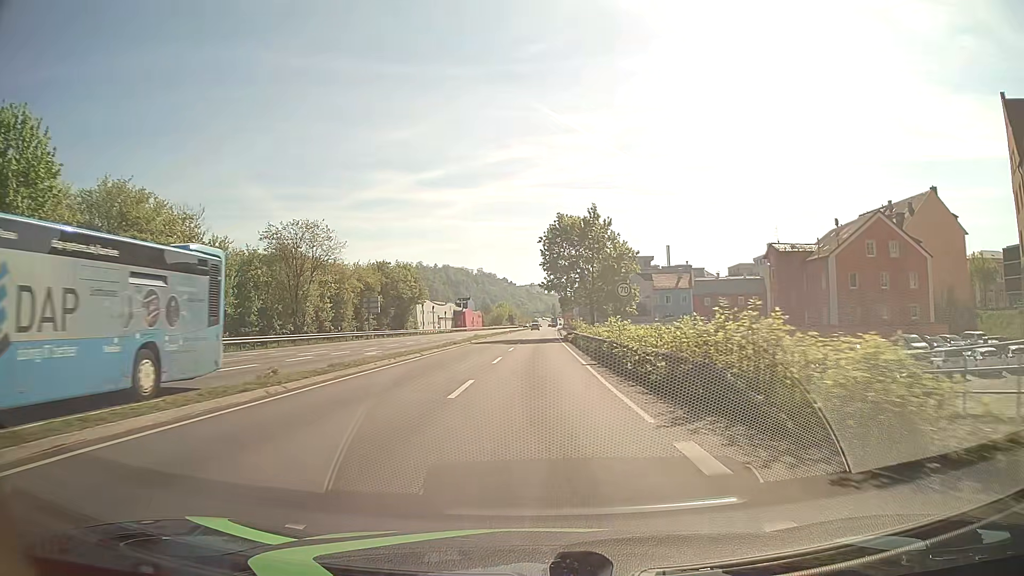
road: primary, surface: asphalt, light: Day
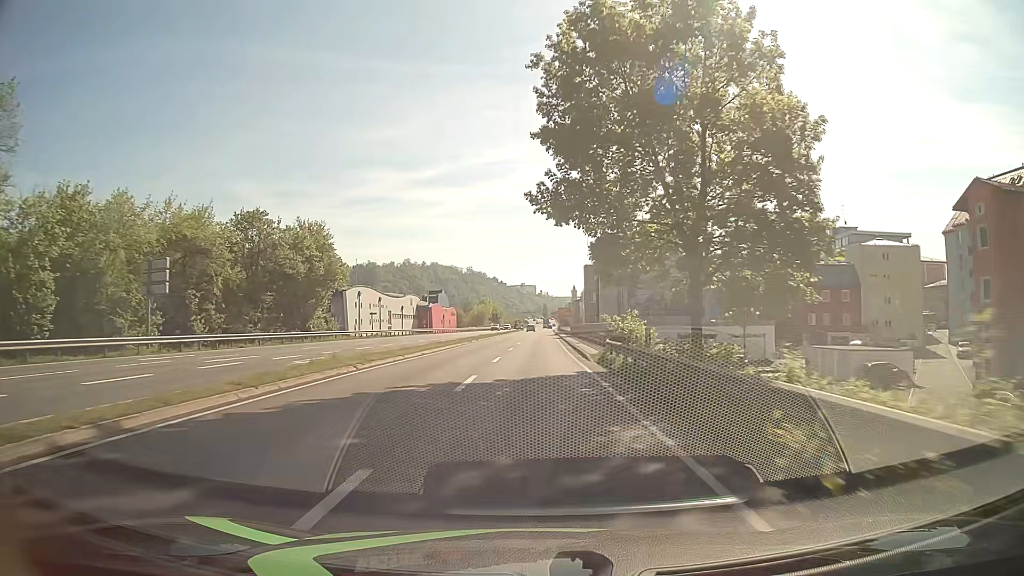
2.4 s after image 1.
(+0.3, +43.0) m; +1°
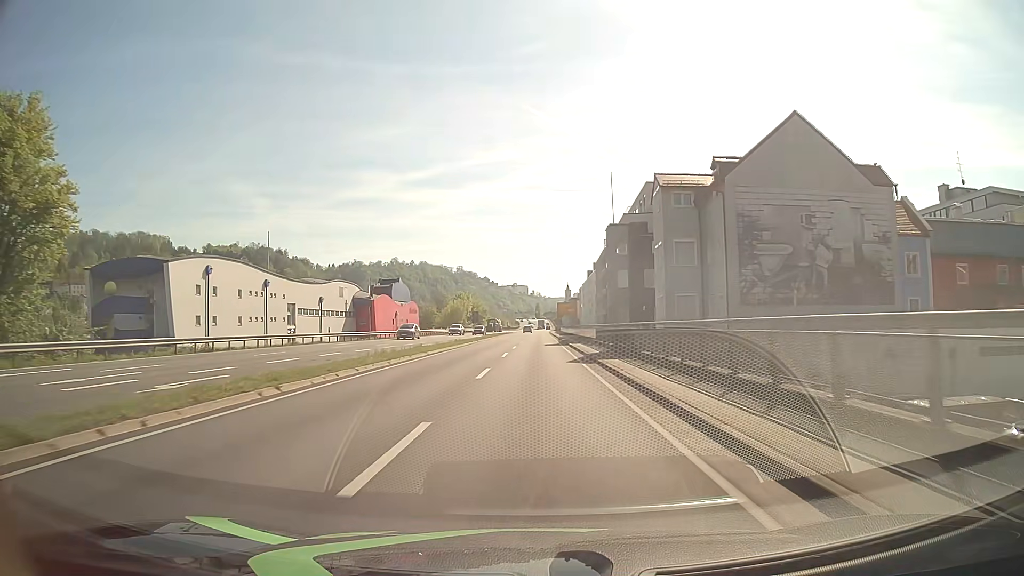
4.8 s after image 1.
(+0.1, +42.9) m; +1°
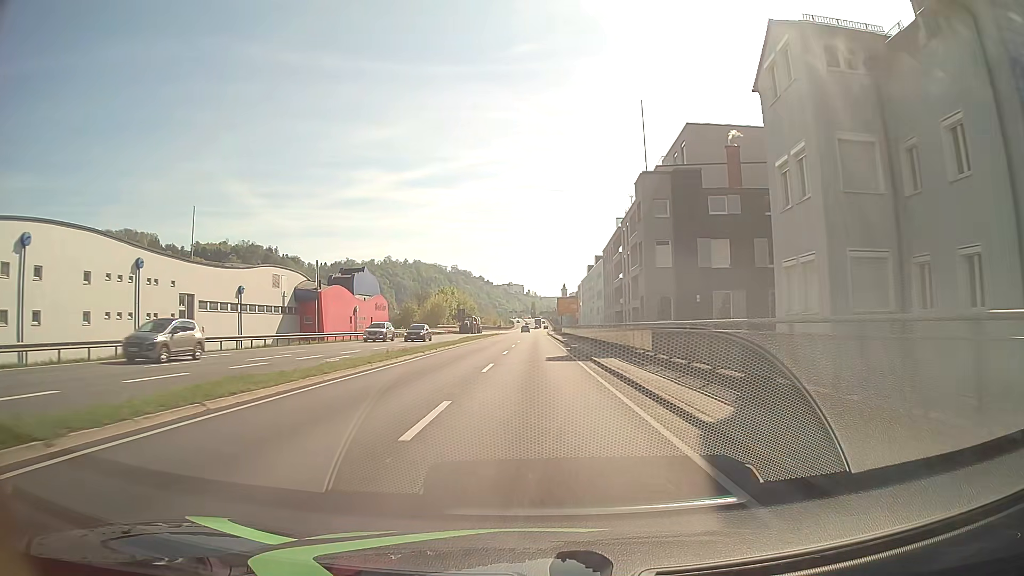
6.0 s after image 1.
(+0.1, +21.5) m; 0°
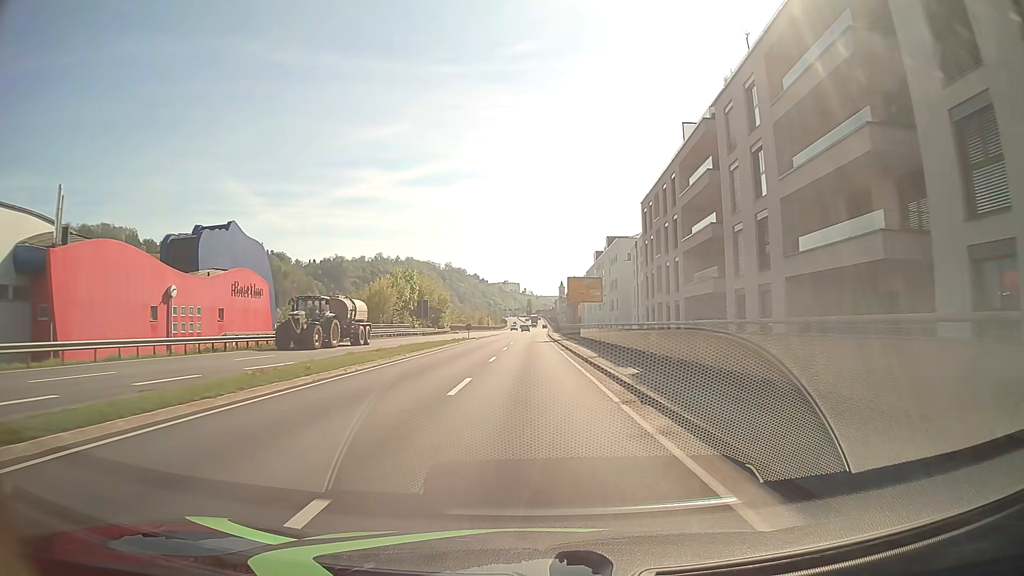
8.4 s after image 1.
(+0.2, +42.9) m; +1°
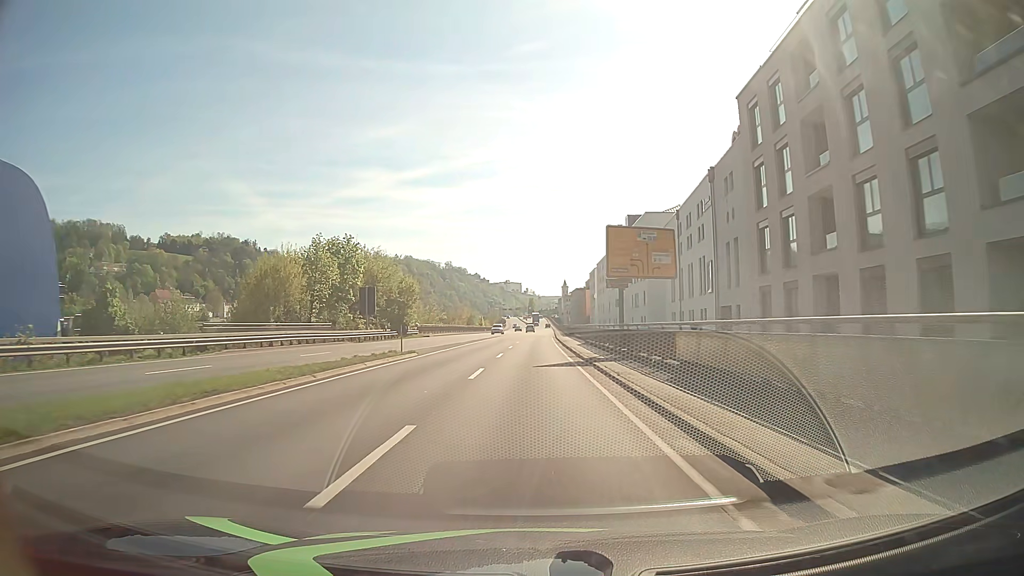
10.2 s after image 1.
(0.0, +32.2) m; 0°
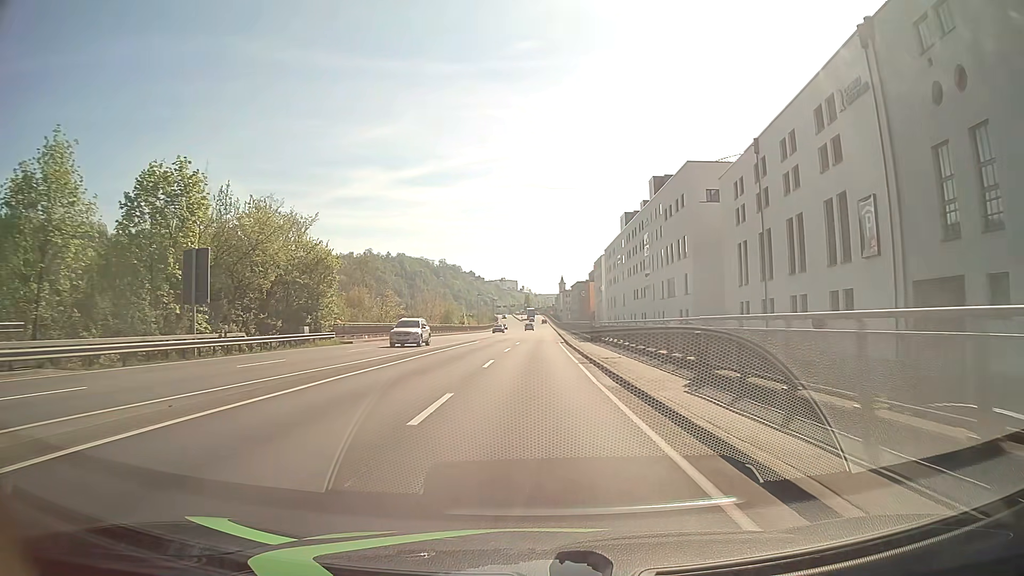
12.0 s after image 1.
(+0.1, +32.0) m; 0°
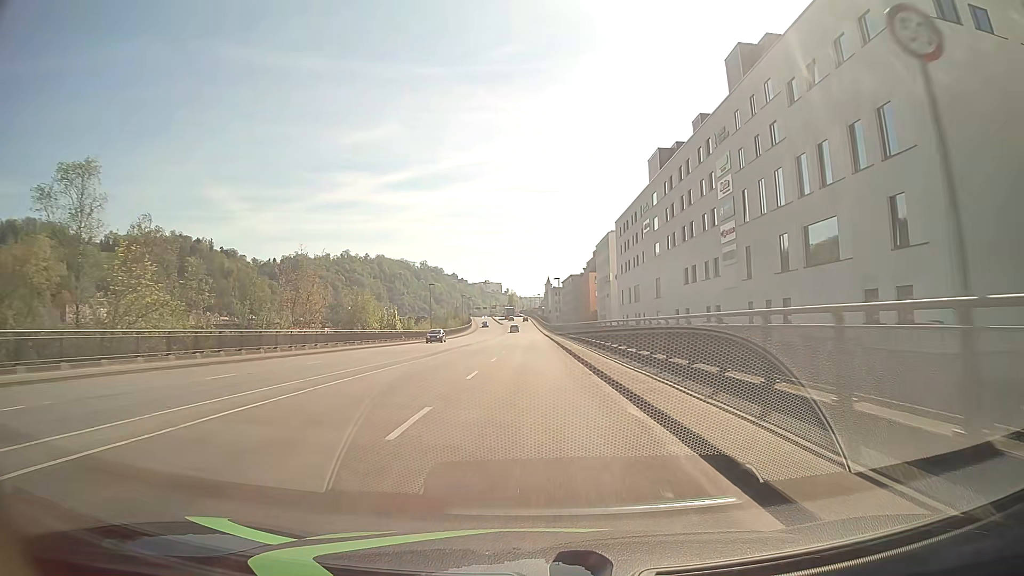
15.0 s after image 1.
(+0.8, +48.9) m; +1°
(0, +10) (0, +20) (0, +30) (0, +40) (0, +50) (0, +60) (0, +70) (0, +80) (0, +90) (0, +100) m
